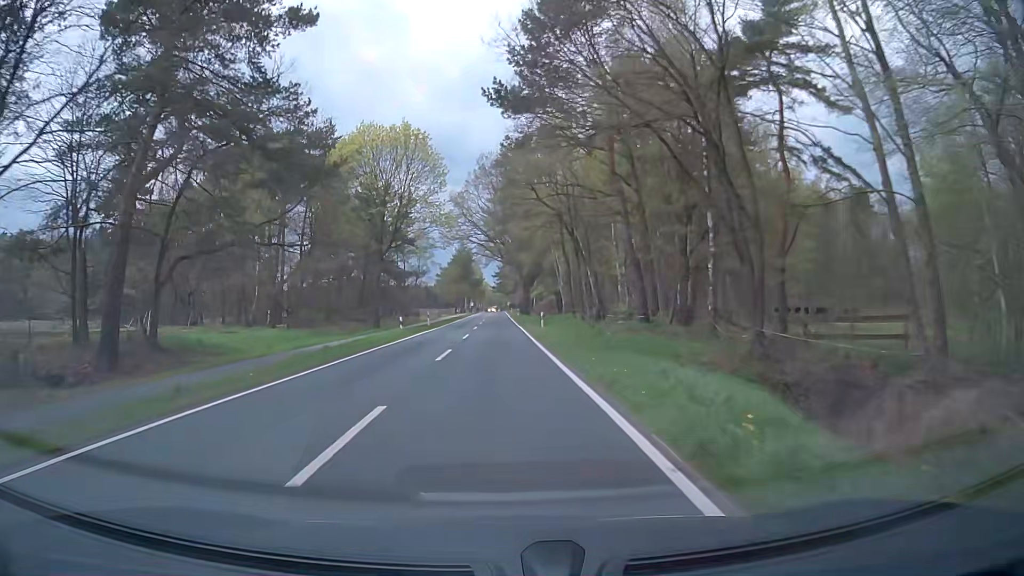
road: secondary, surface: asphalt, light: Day
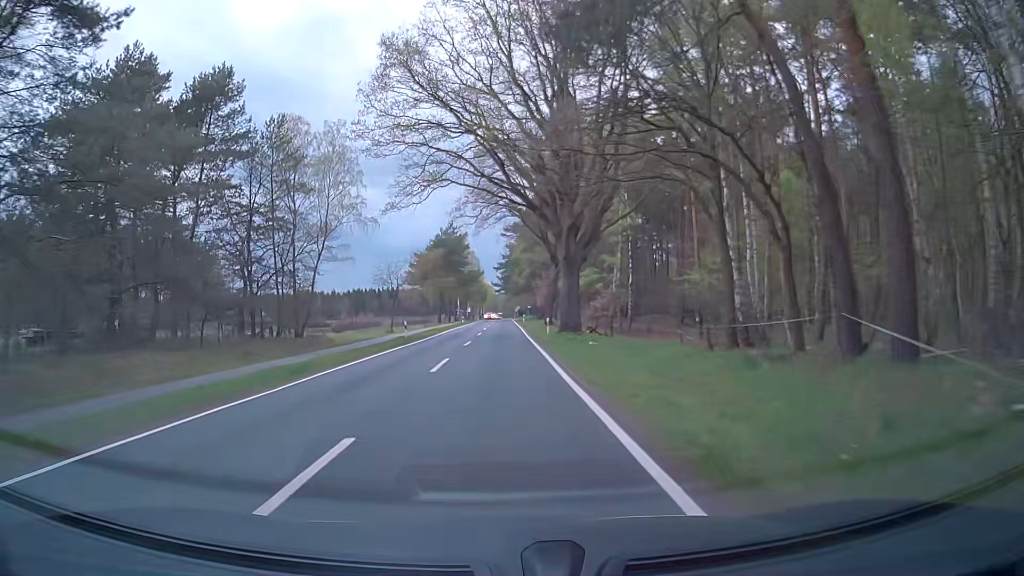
(0.0, +50.7) m; 0°
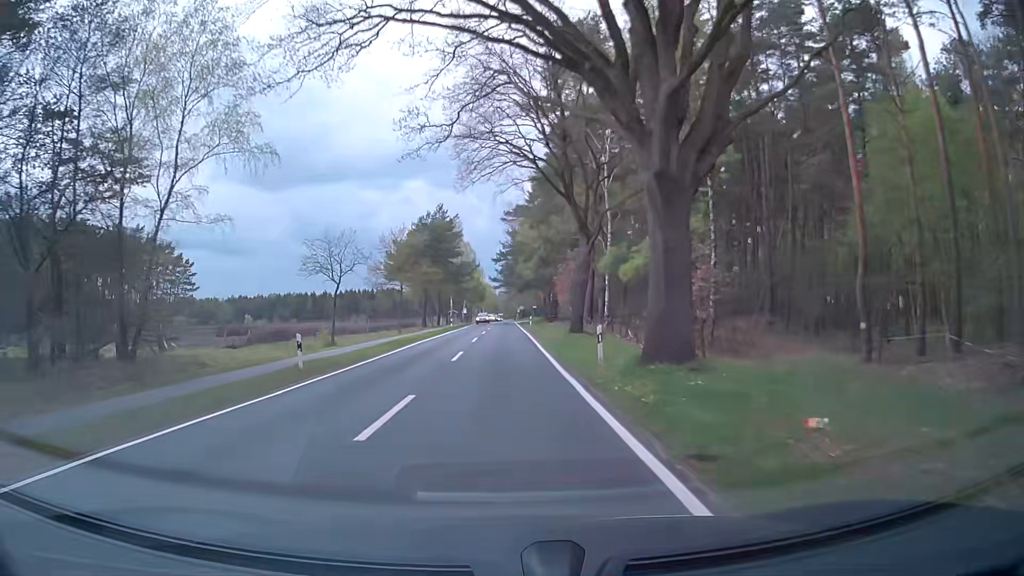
(-0.3, +20.2) m; -1°
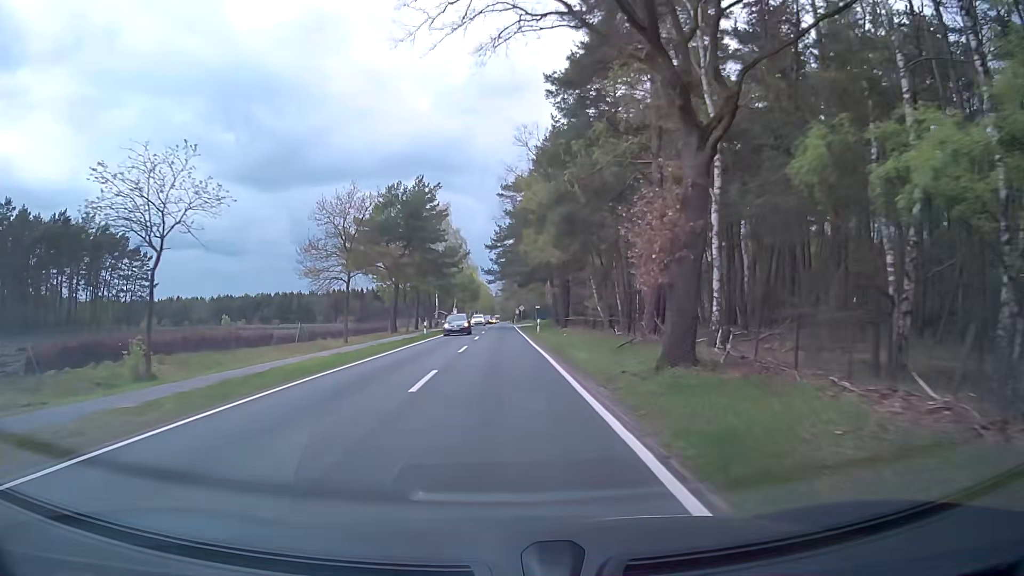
(+0.2, +20.1) m; 0°
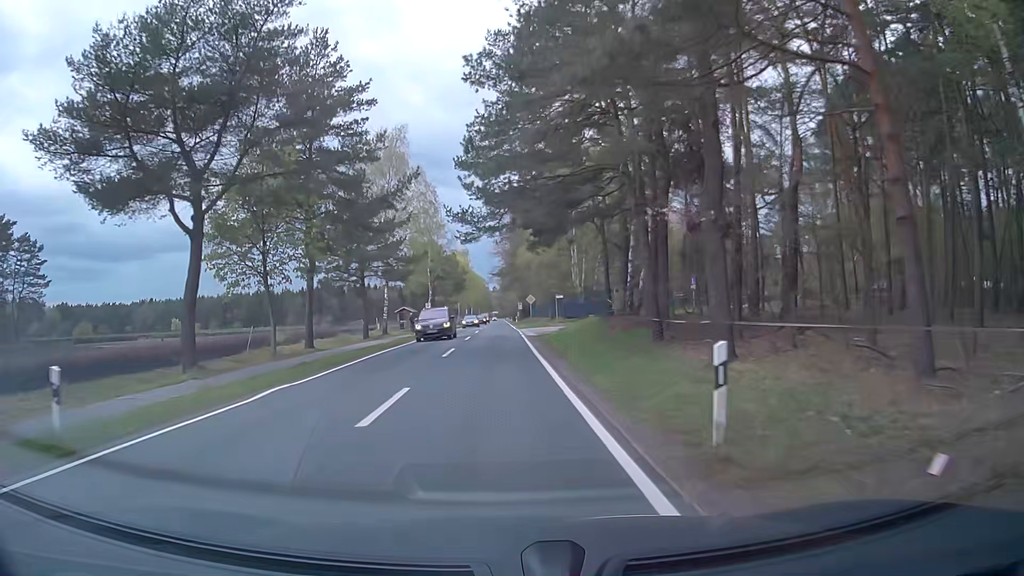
(+0.5, +40.0) m; +1°
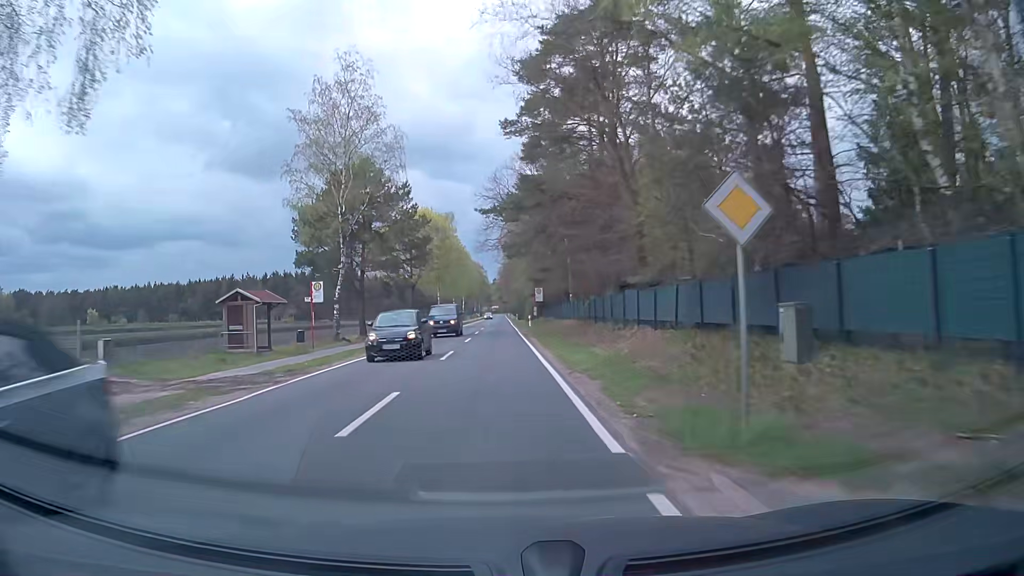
(-0.4, +49.5) m; 0°
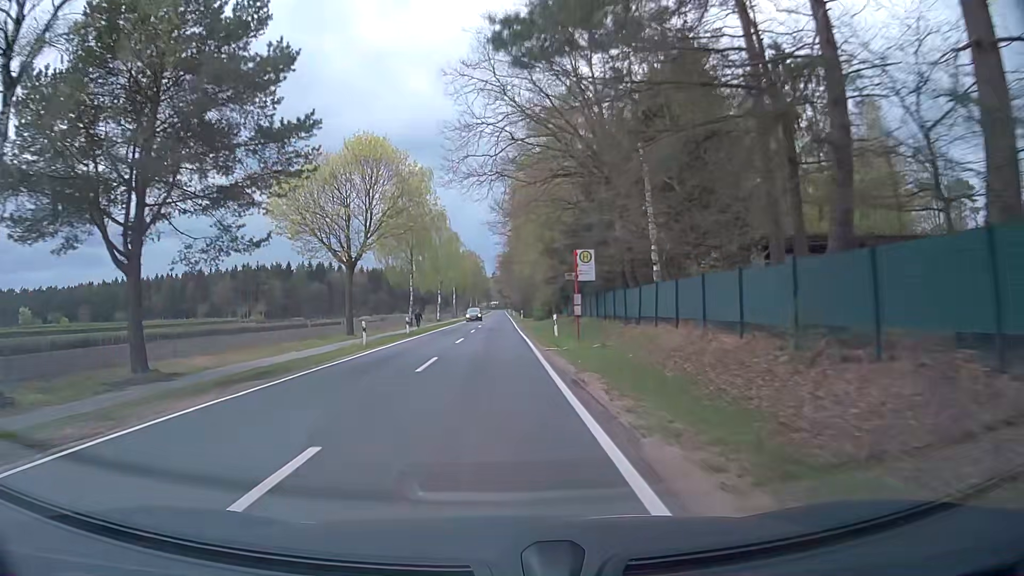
(-0.3, +29.3) m; -1°
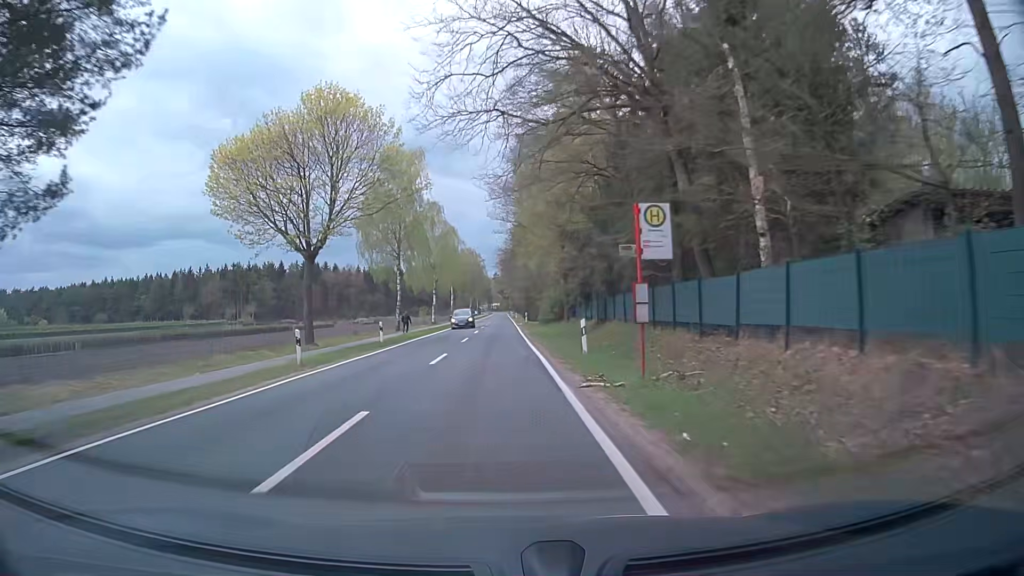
(0.0, +9.7) m; 0°
(0, +10) (0, +20) (0, +30) (0, +40) (-1, +50) (-1, +60) (-1, +70) (-1, +80) (-1, +90) (-1, +100) m
